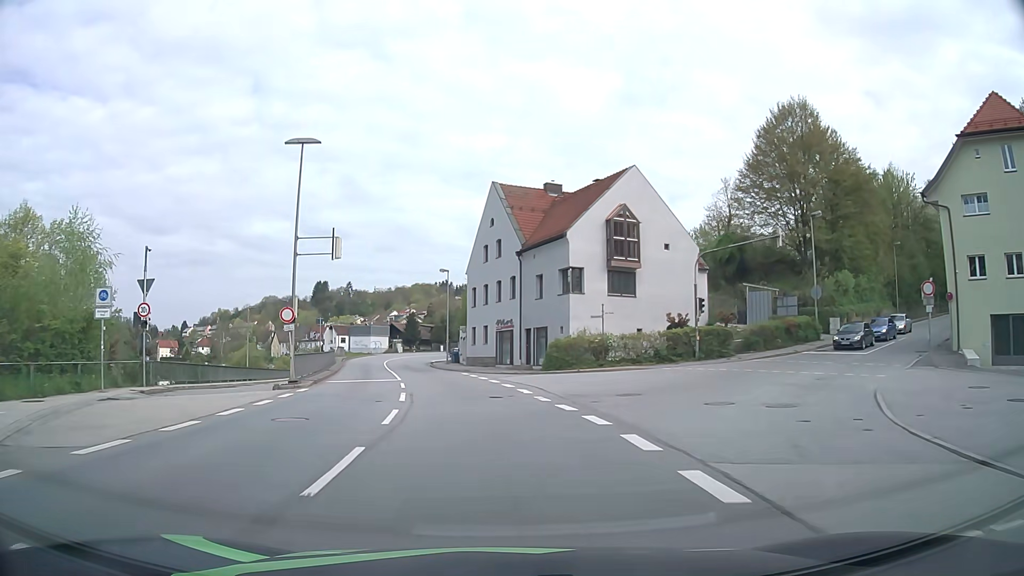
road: primary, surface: asphalt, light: Day
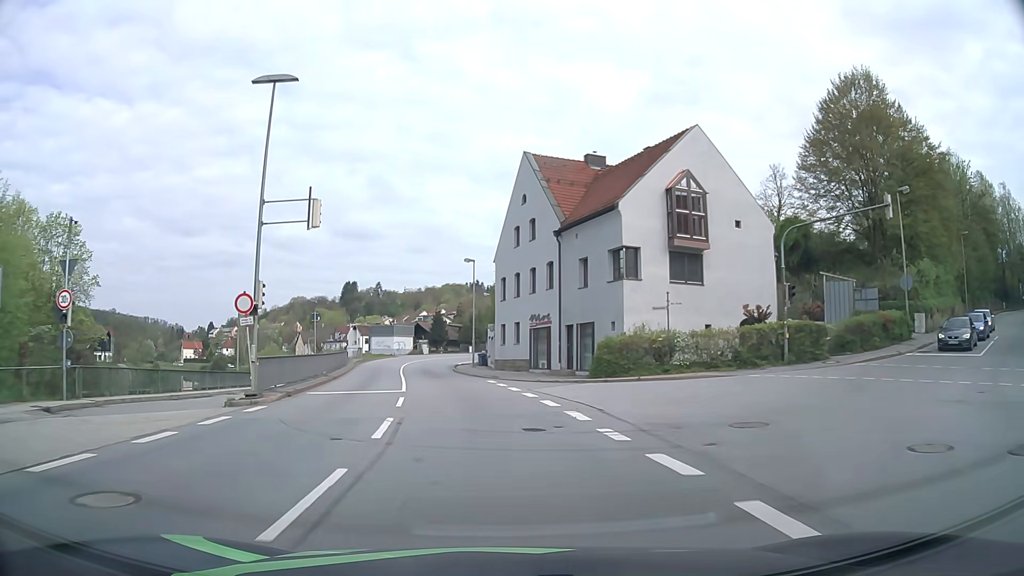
(-0.1, +7.5) m; -2°
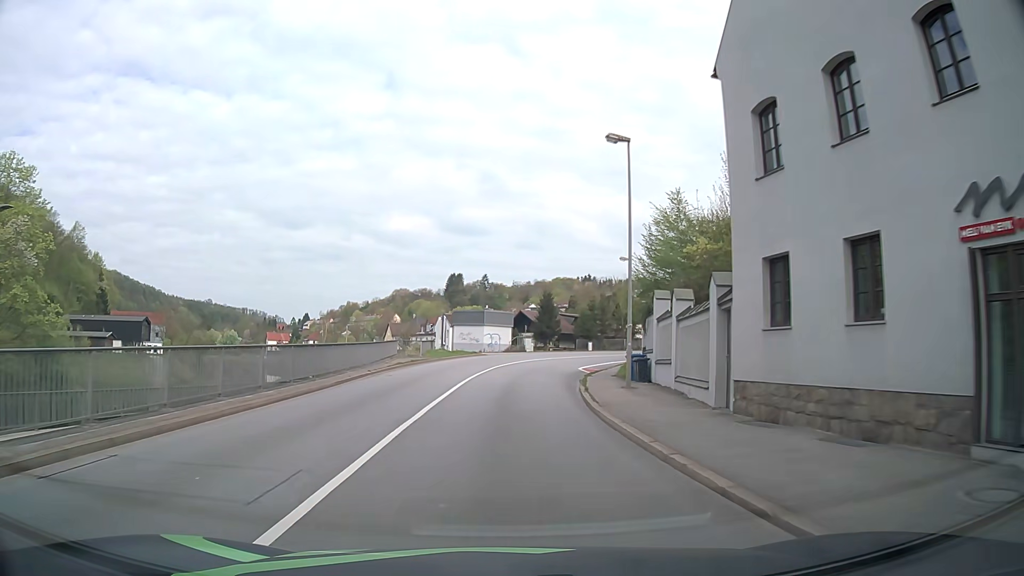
(-2.7, +30.0) m; -10°
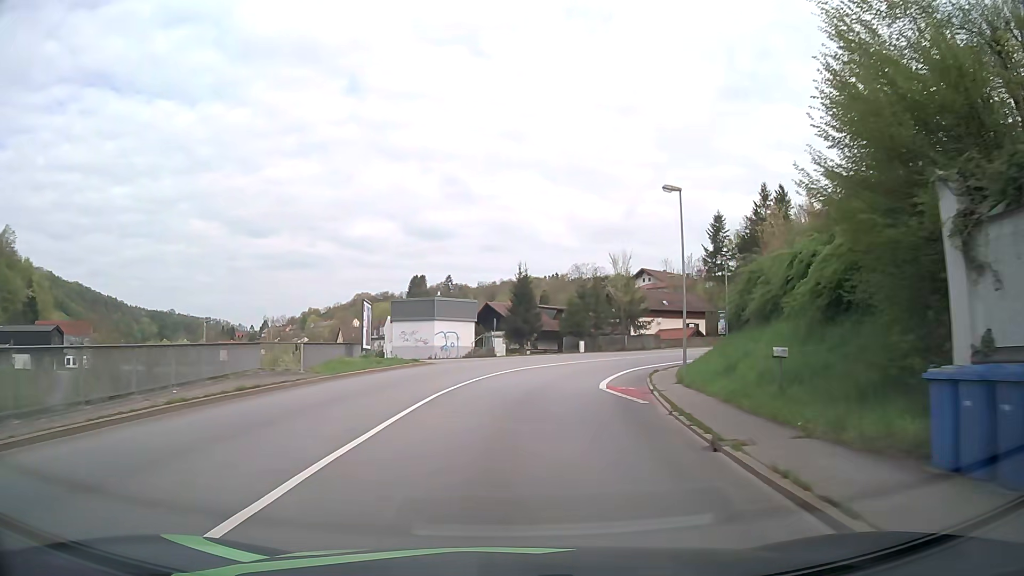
(+0.4, +22.9) m; +4°
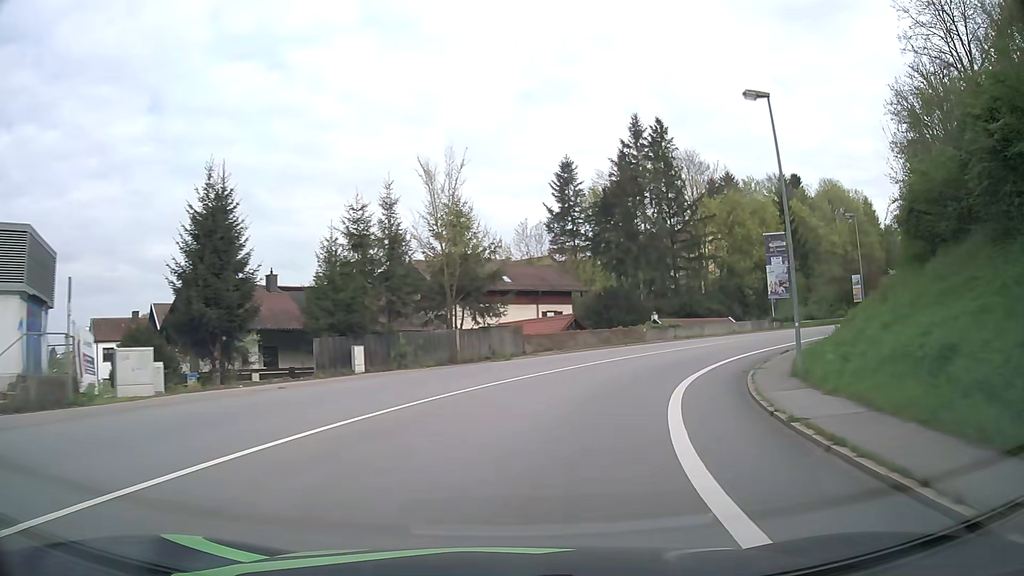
(+3.9, +37.7) m; +16°
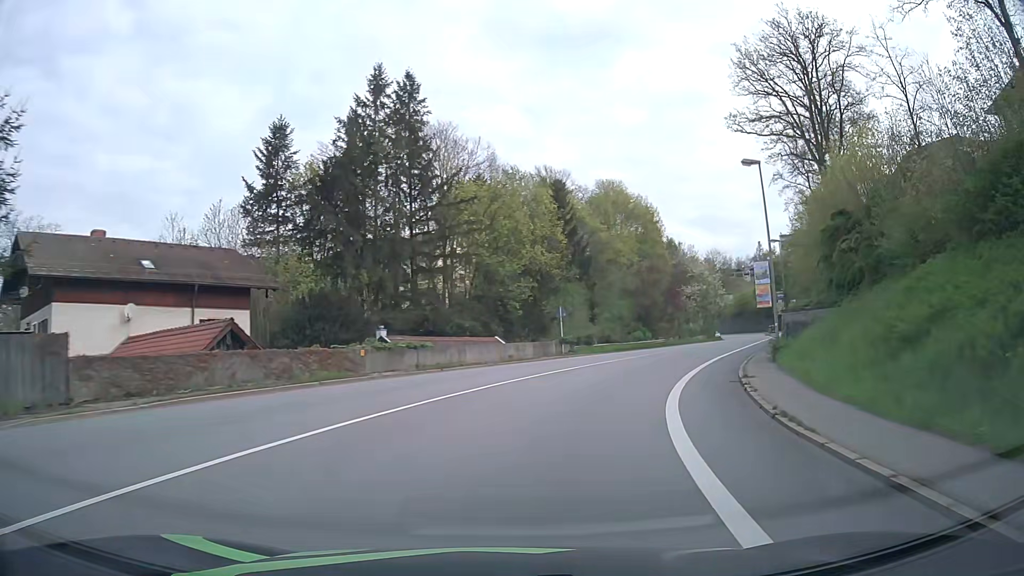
(+4.3, +21.8) m; +23°
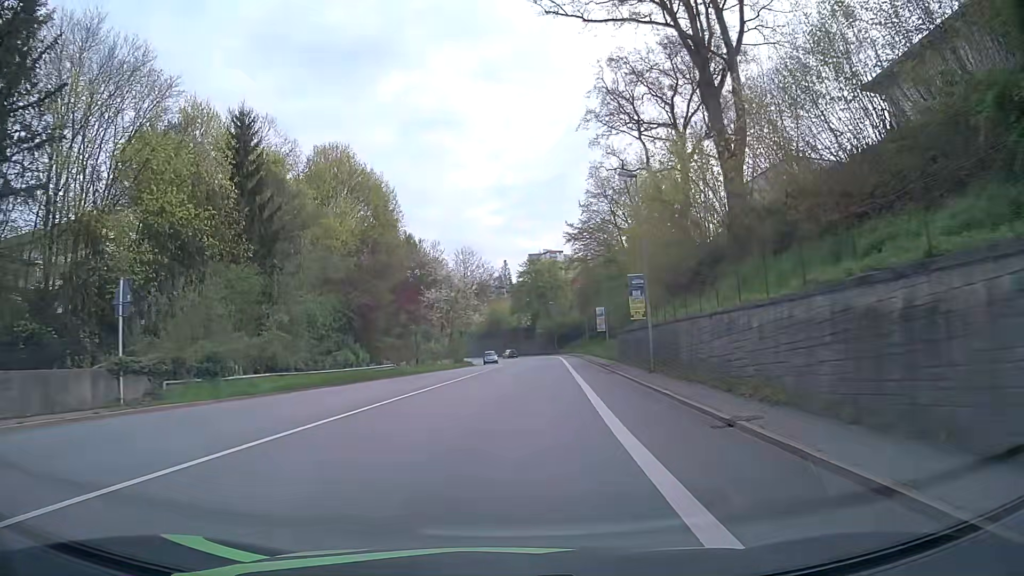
(+6.8, +28.3) m; +23°
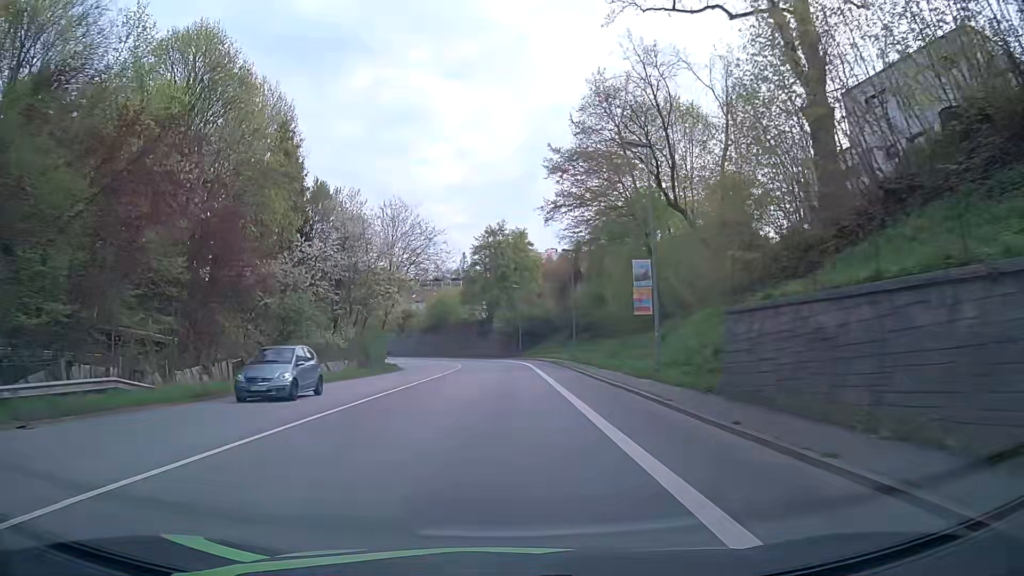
(+1.5, +30.0) m; +4°
(0, +10) (0, +20) (0, +30) (0, +40) (0, +50) (0, +60) (-1, +70) (-3, +80) (-6, +89) (-10, +98) m
